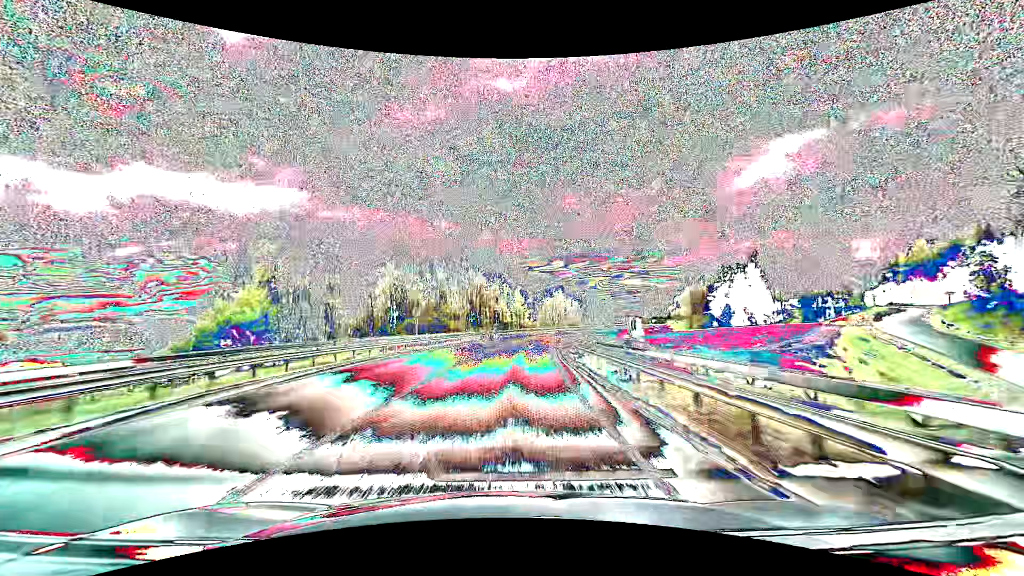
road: primary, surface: asphalt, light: Day
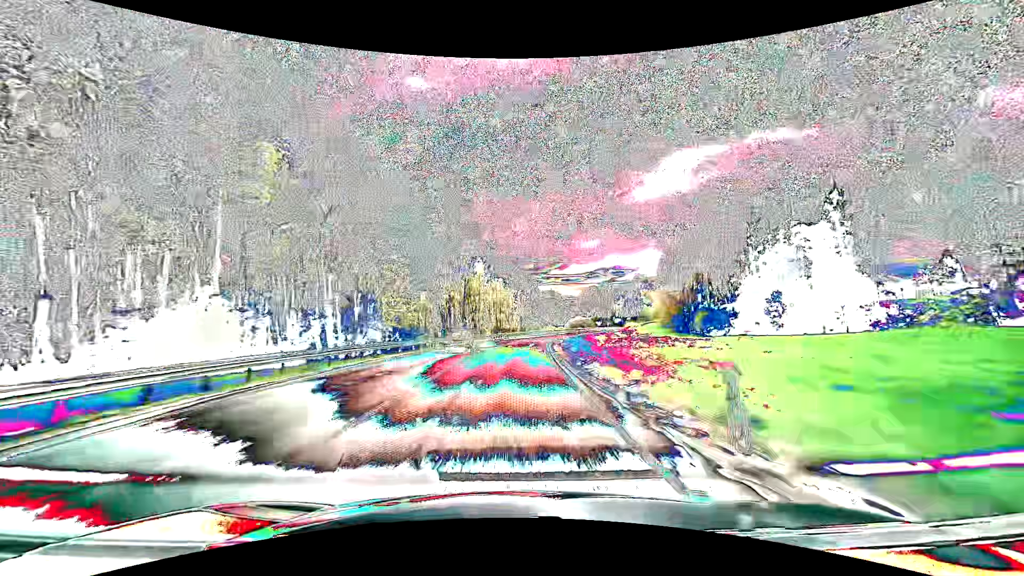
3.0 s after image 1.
(+7.1, +78.8) m; +10°
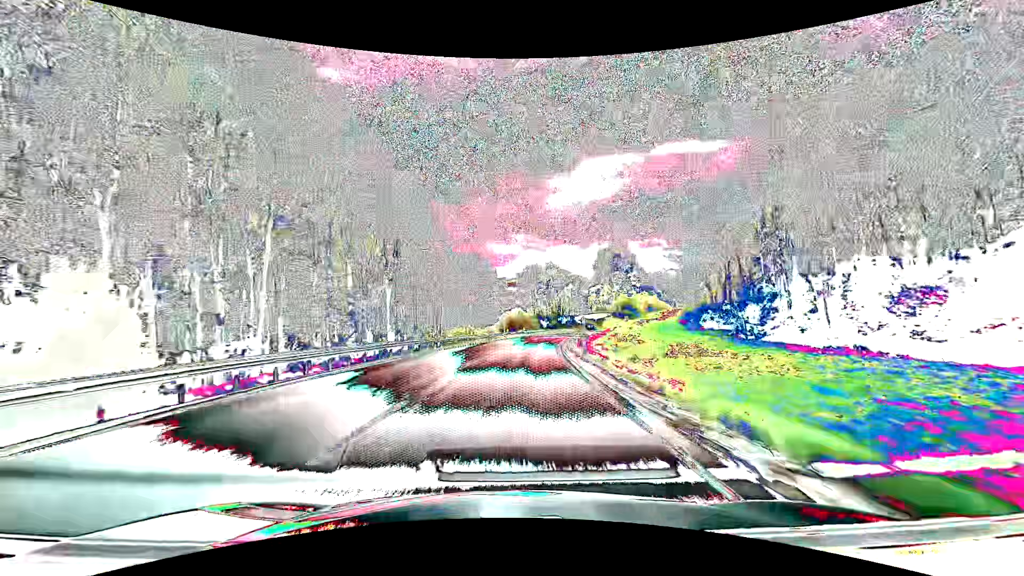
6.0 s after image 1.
(+6.1, +78.9) m; +9°
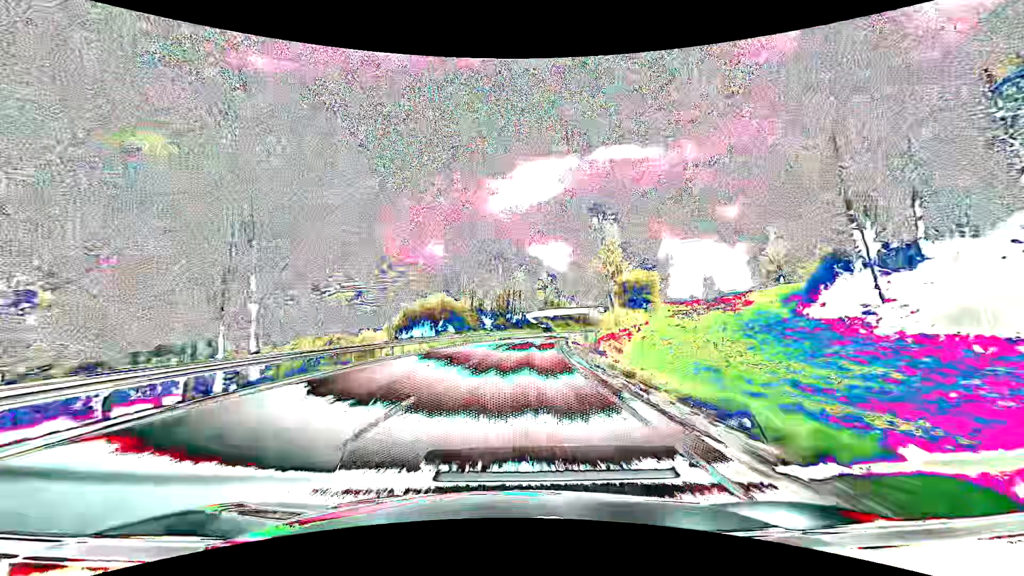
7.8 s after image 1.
(+2.9, +47.3) m; +7°
(0, +10) (+1, +20) (+1, +30) (+2, +40) (+3, +50) (+5, +60) (+6, +70) (+8, +80) (+10, +89) (+12, +99) m
